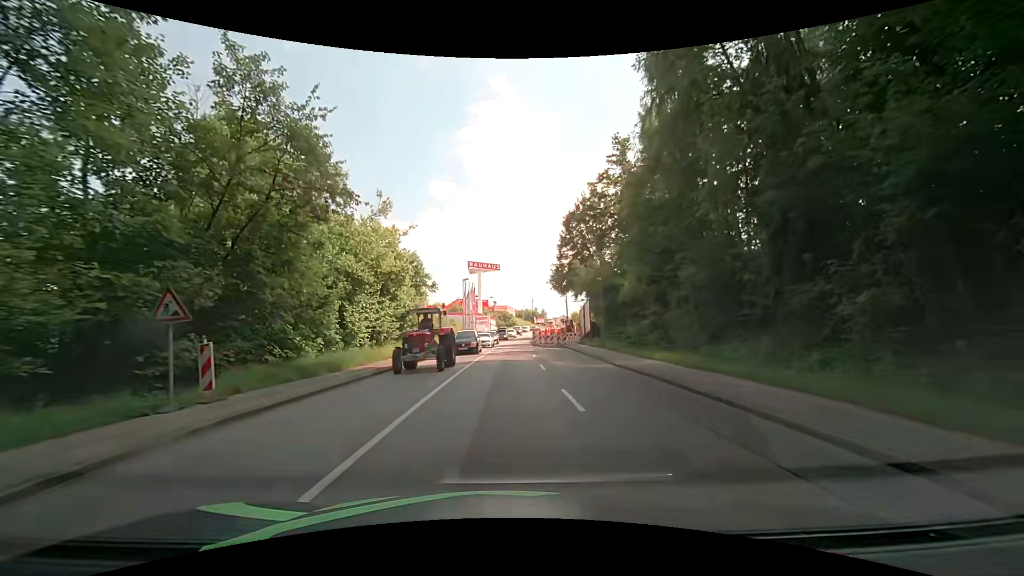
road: tertiary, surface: asphalt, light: Day
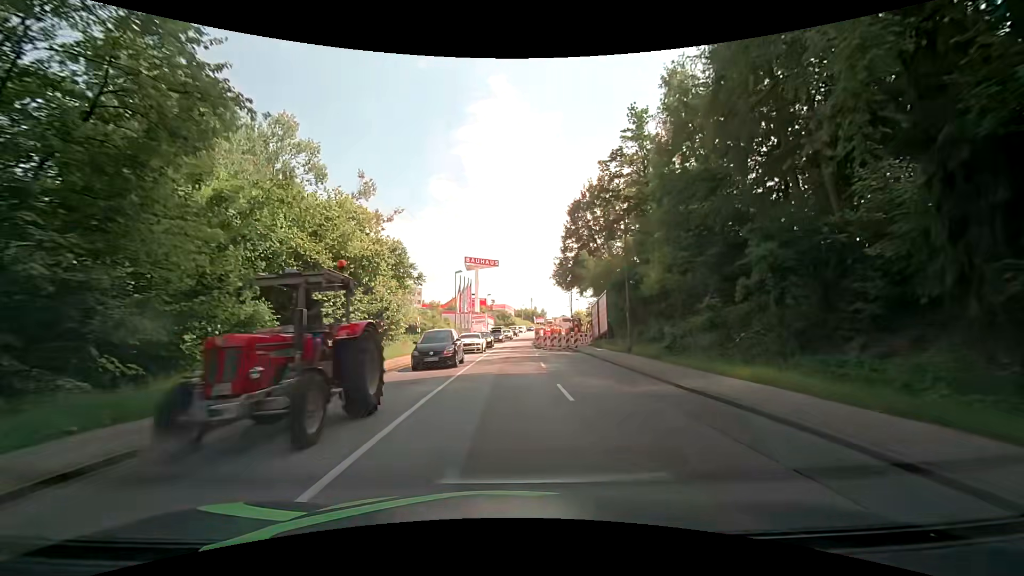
(0.0, +7.7) m; 0°
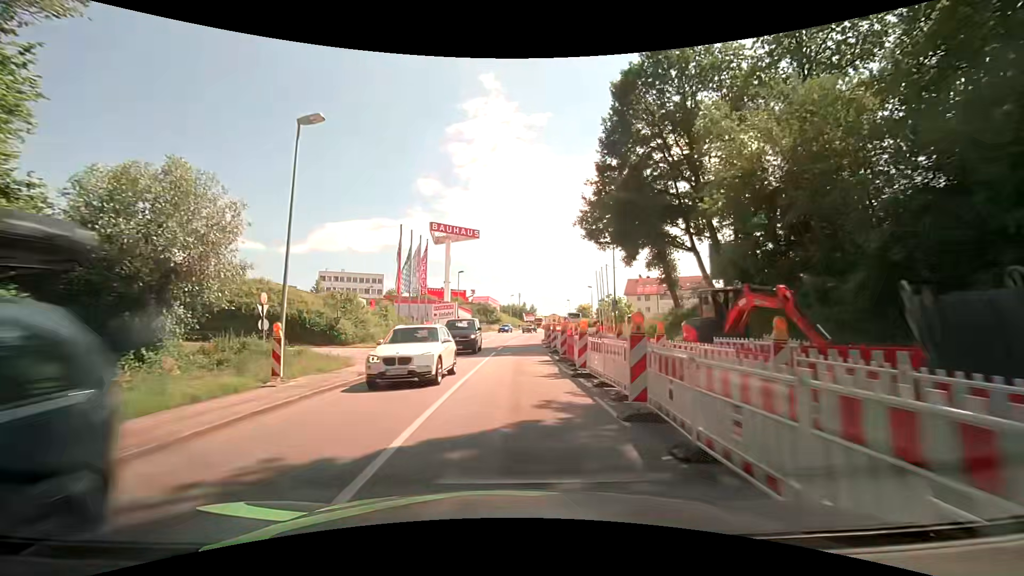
(+0.2, +38.8) m; +1°
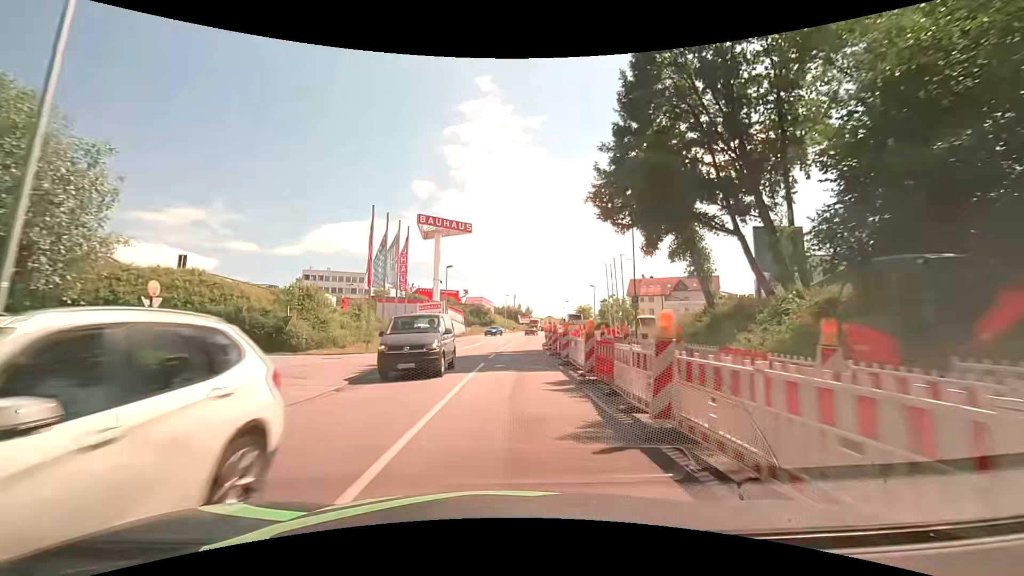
(+0.1, +7.8) m; +1°
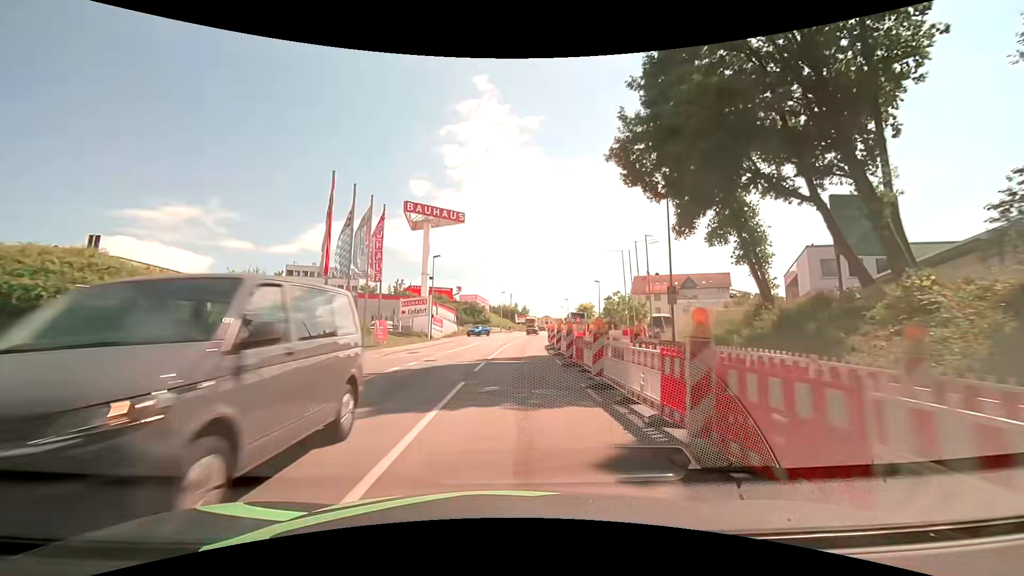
(0.0, +7.8) m; 0°
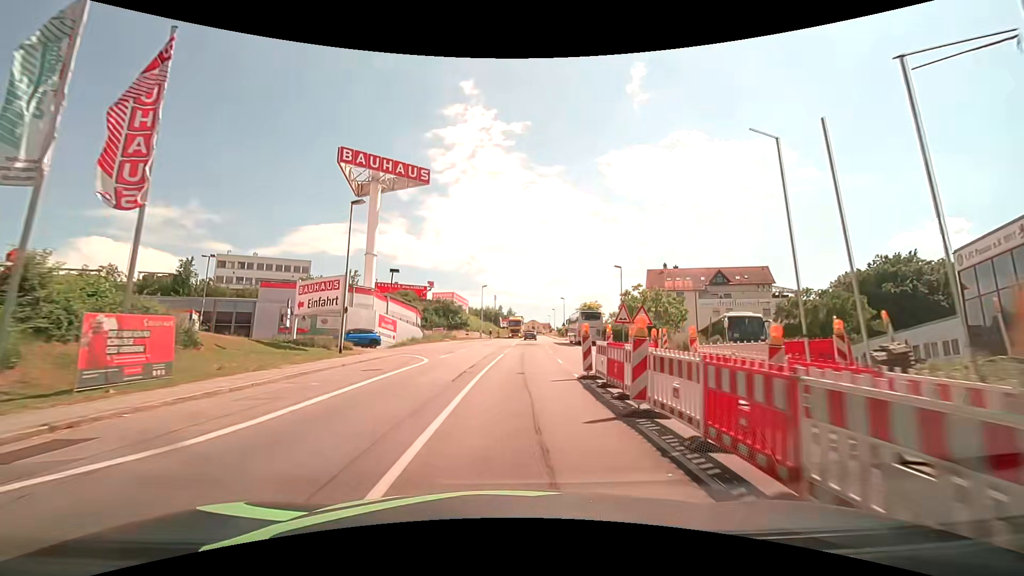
(+0.4, +23.2) m; +1°
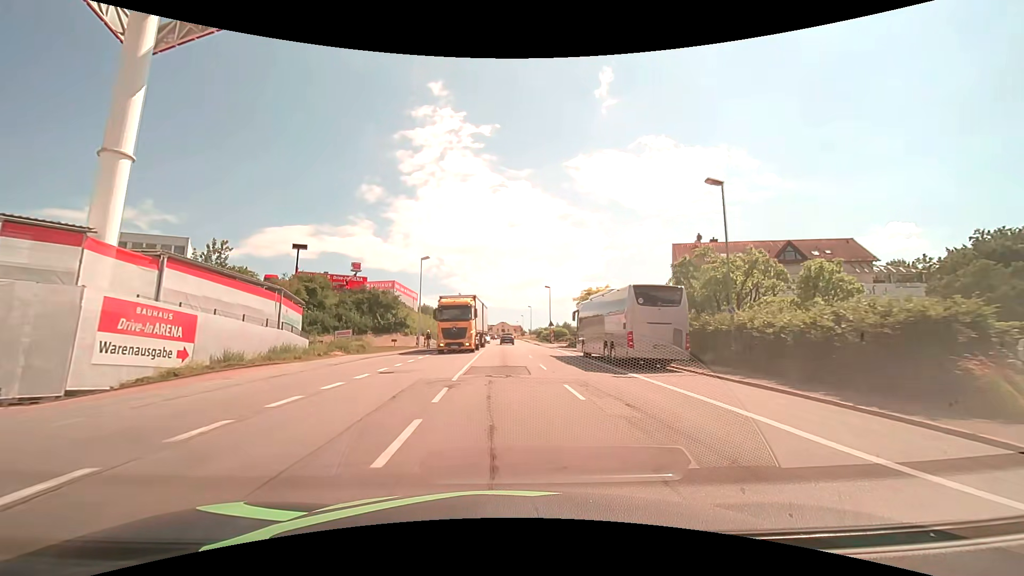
(+1.4, +30.9) m; +4°
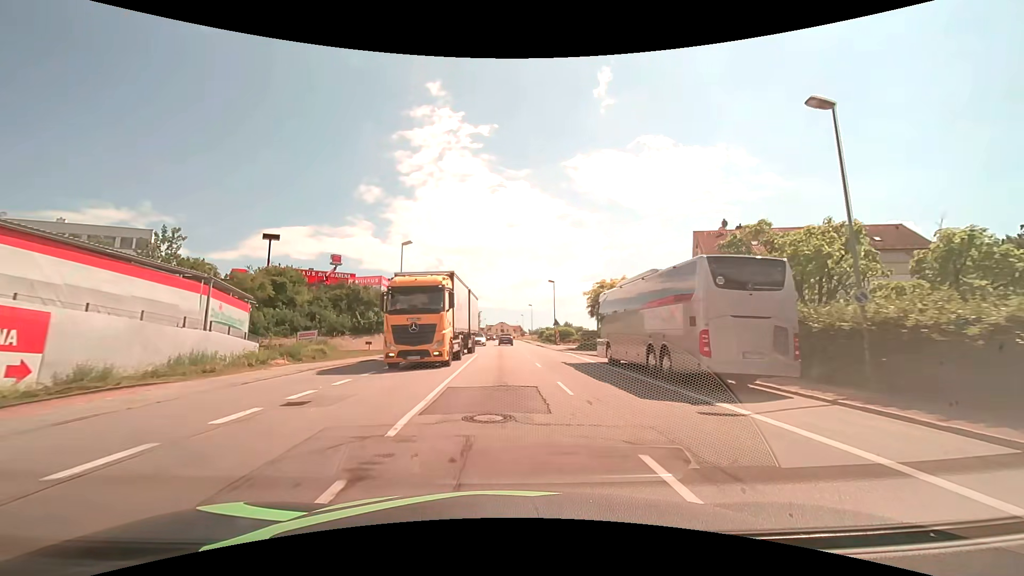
(0.0, +7.7) m; 0°
(0, +10) (0, +20) (0, +30) (0, +40) (-1, +50) (-1, +60) (-1, +70) (-1, +80) (-1, +90) (-1, +100) m
